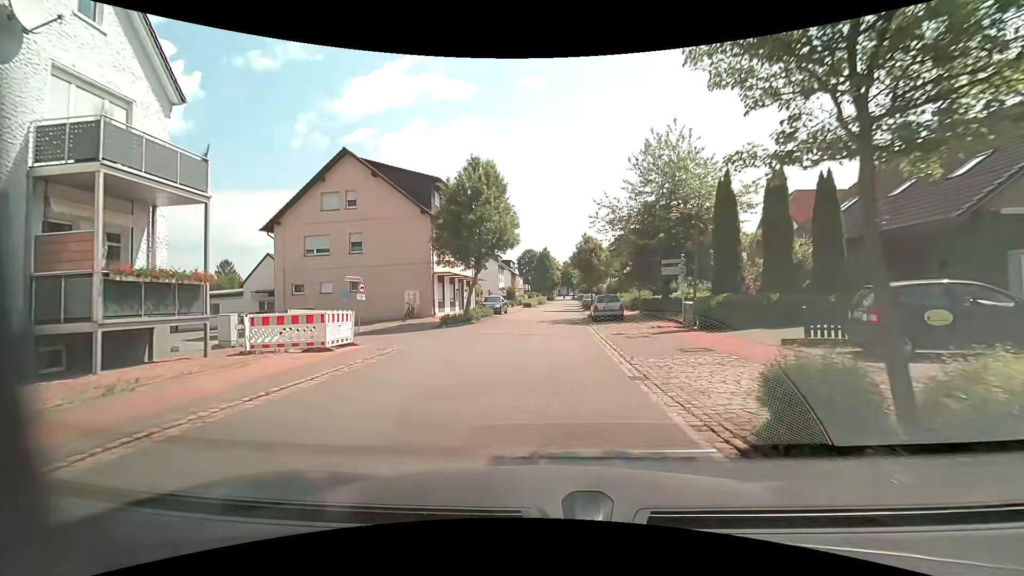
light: Day
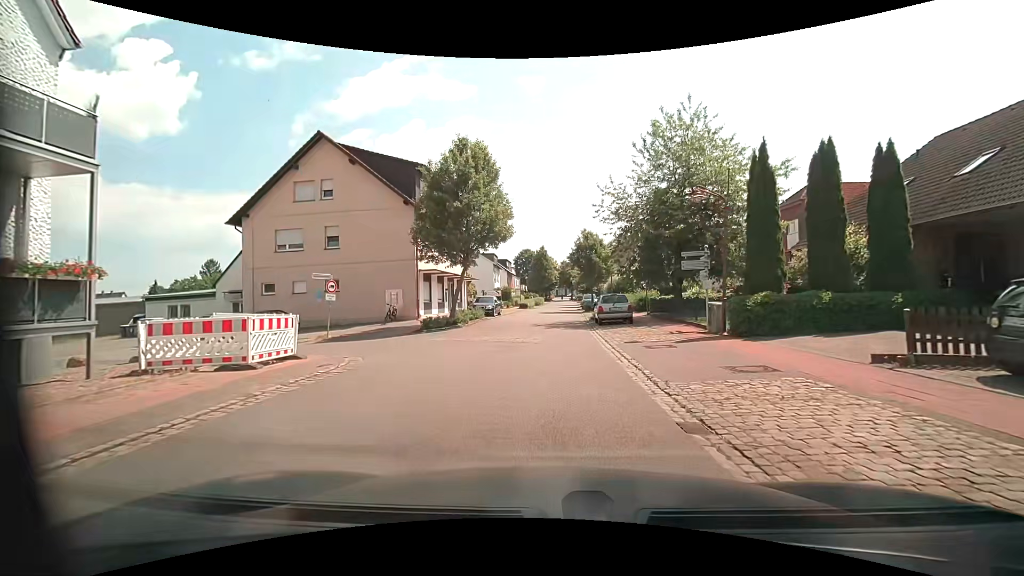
(0.0, +3.5) m; 0°
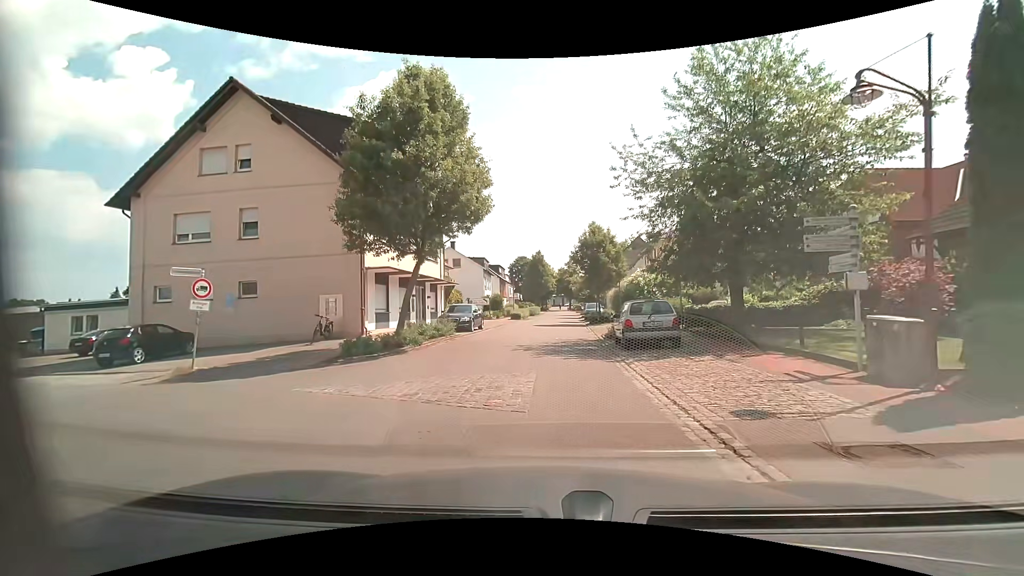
(+0.1, +8.6) m; +1°
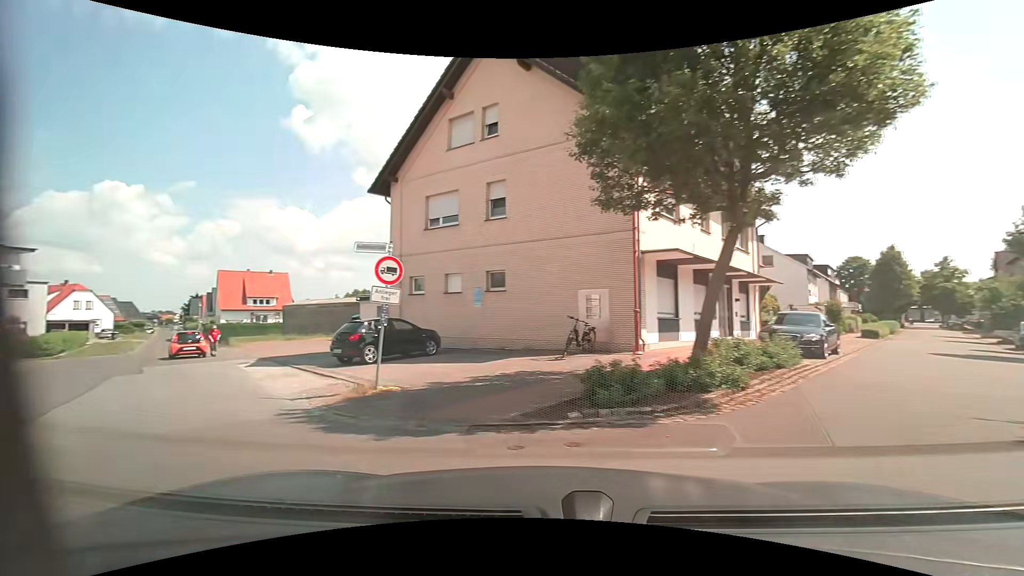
(-1.2, +7.8) m; -30°
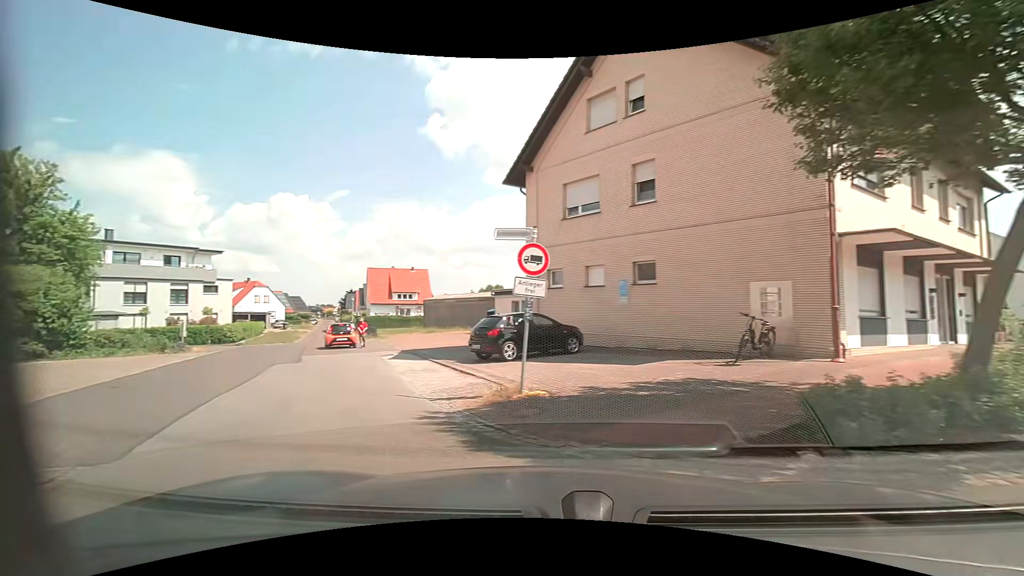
(-0.2, +1.5) m; -16°
